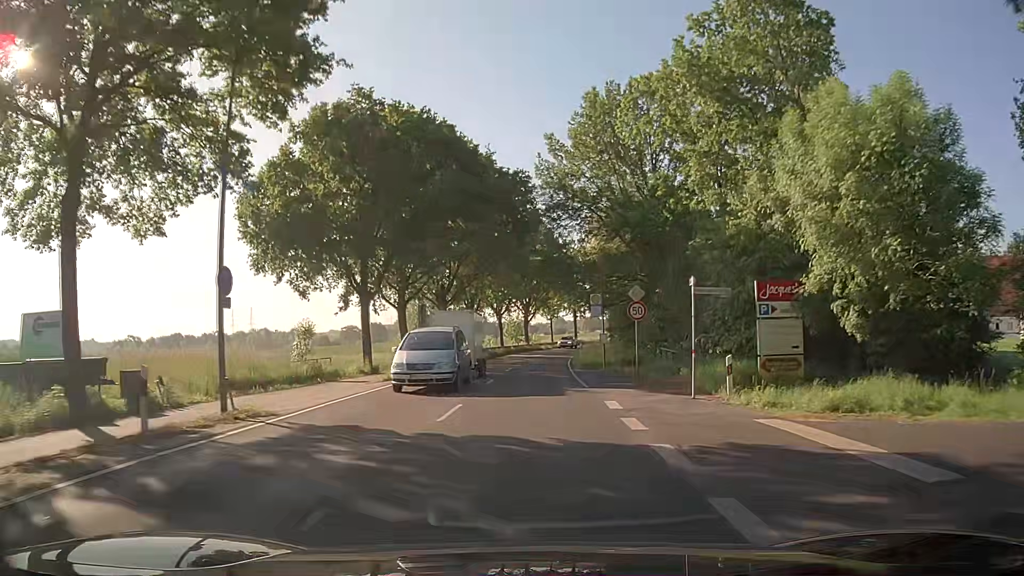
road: secondary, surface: asphalt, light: Day
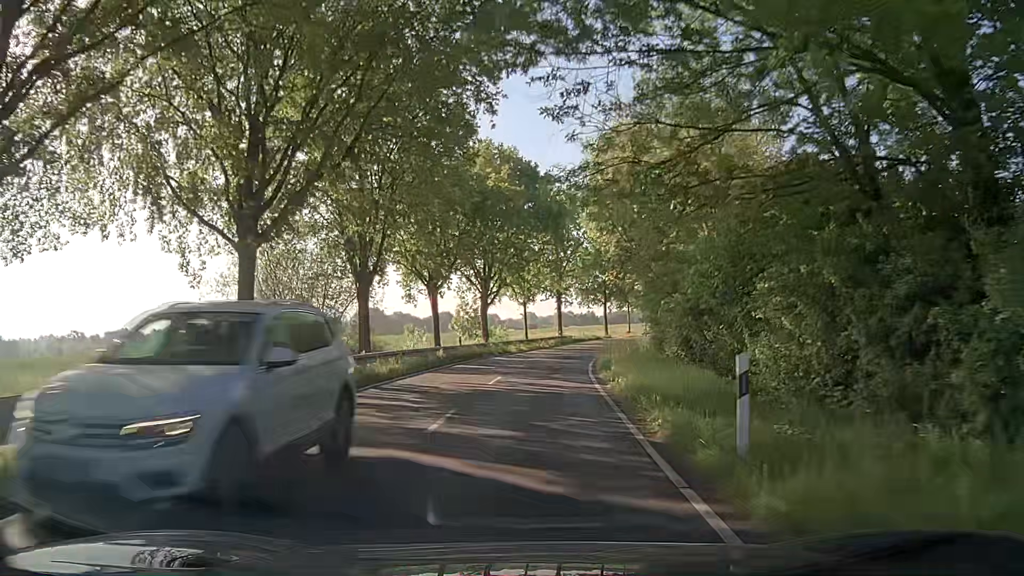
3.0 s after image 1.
(+1.1, +38.1) m; +2°
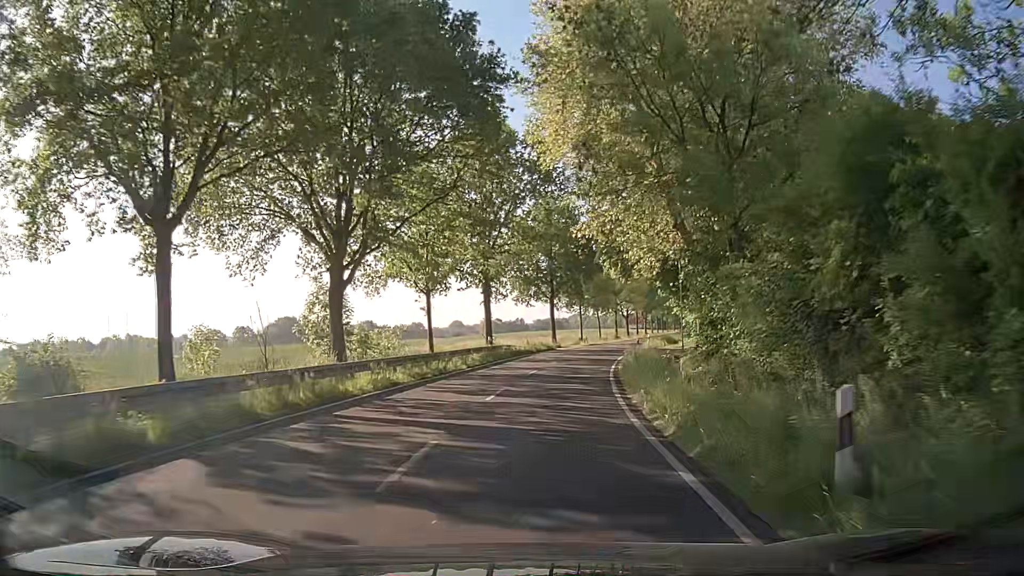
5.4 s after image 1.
(+1.4, +30.4) m; +7°
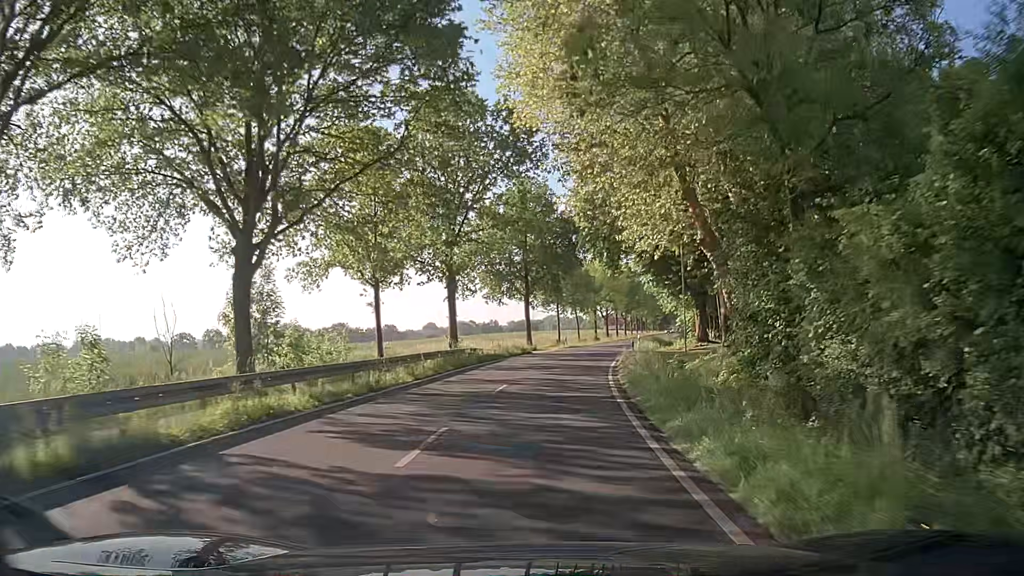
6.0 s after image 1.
(0.0, +7.6) m; +1°
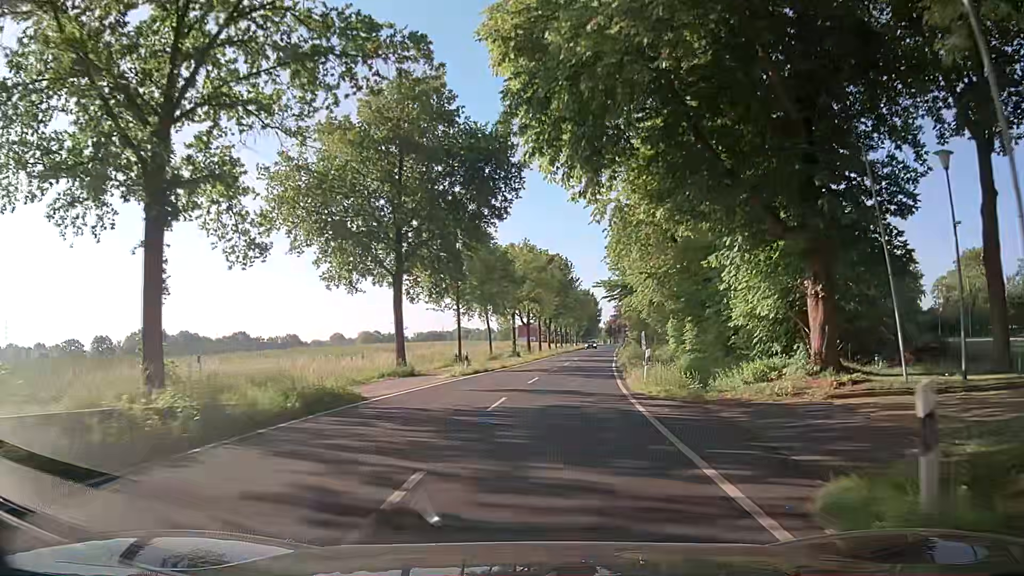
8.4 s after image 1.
(+1.9, +30.2) m; +8°
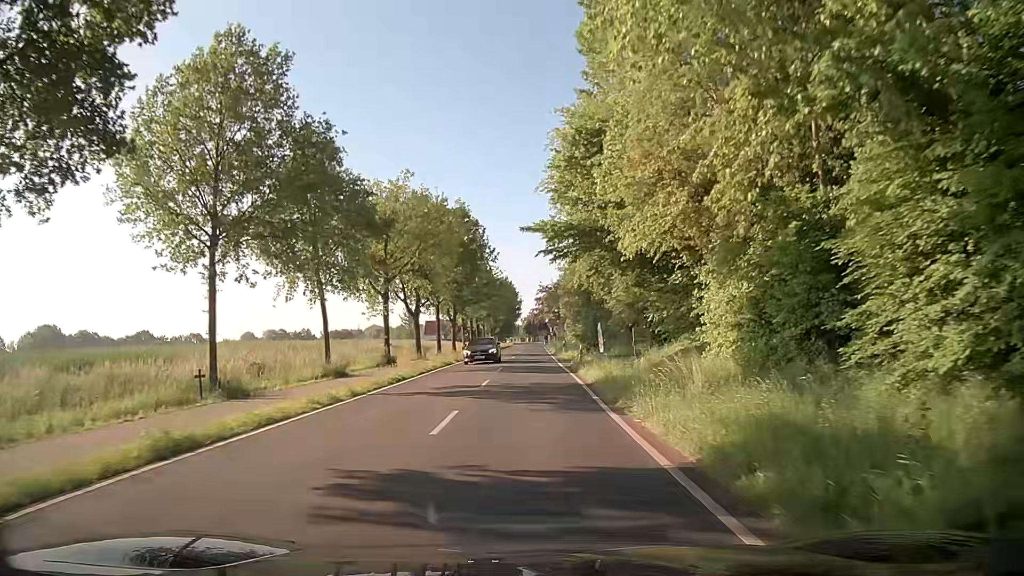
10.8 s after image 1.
(+1.9, +30.1) m; +6°
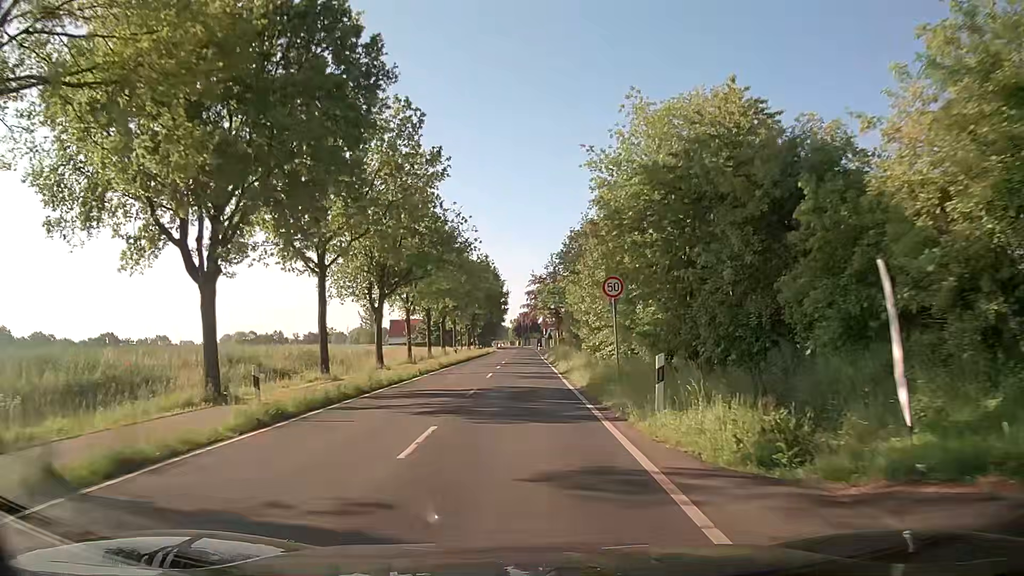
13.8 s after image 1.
(+0.6, +38.0) m; +1°
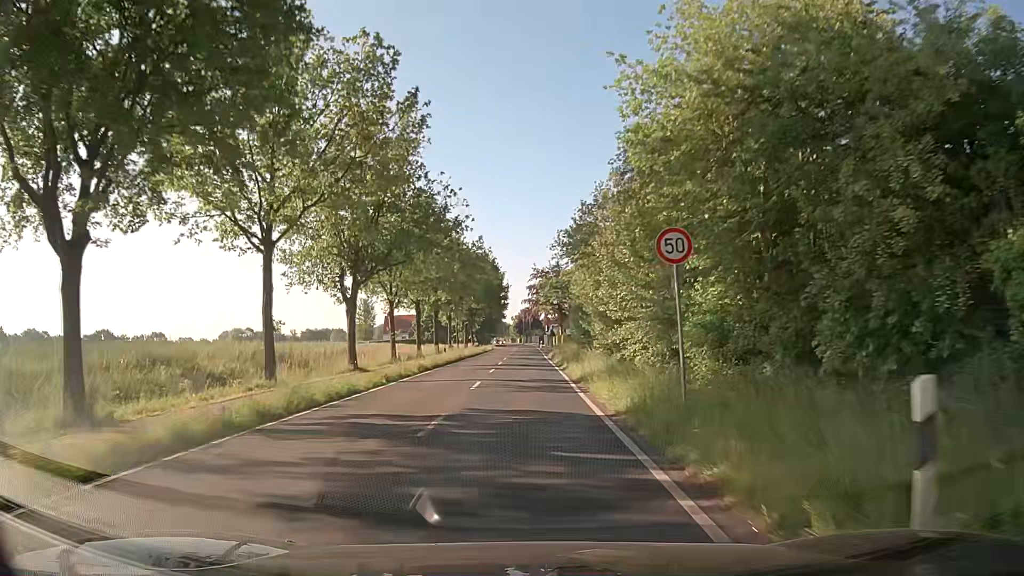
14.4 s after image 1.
(+0.1, +7.6) m; -1°
(0, +10) (0, +20) (0, +30) (0, +40) (+1, +50) (+1, +60) (+1, +70) (+1, +80) (+1, +90) (+1, +100) m
